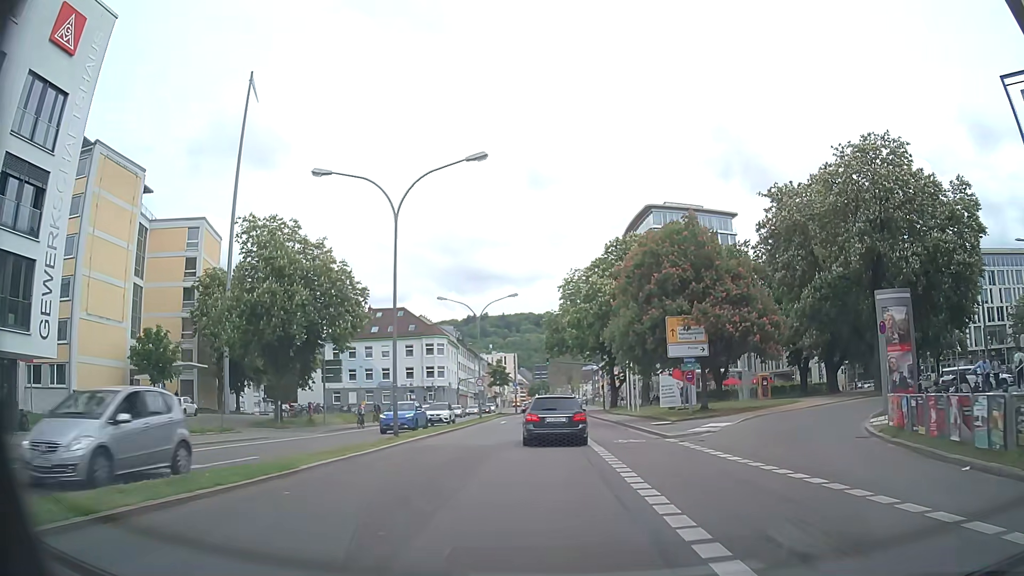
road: primary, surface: asphalt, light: Day
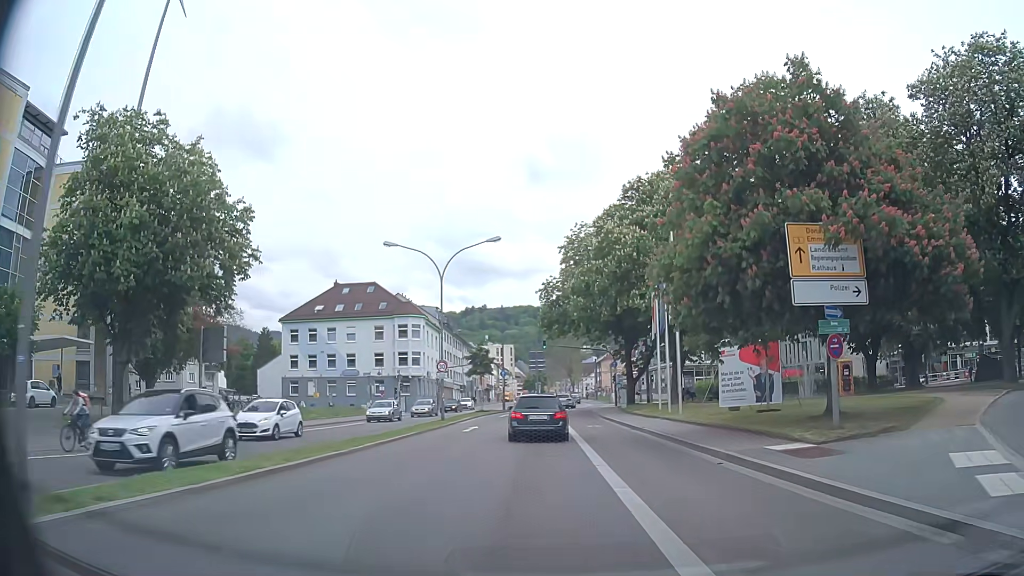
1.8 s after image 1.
(0.0, +17.6) m; 0°
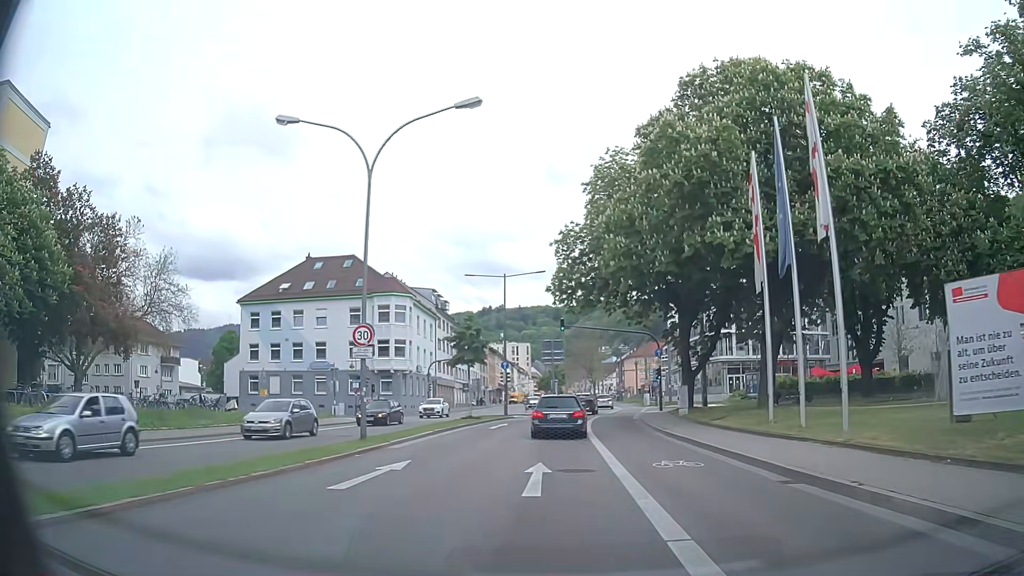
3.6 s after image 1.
(-0.2, +17.8) m; -1°
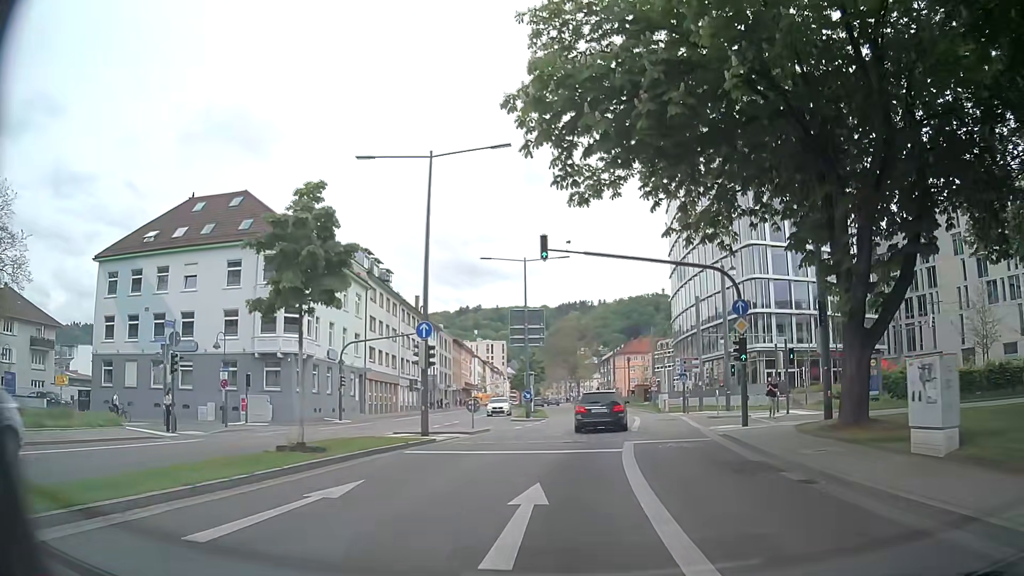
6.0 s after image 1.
(-0.1, +24.1) m; +1°
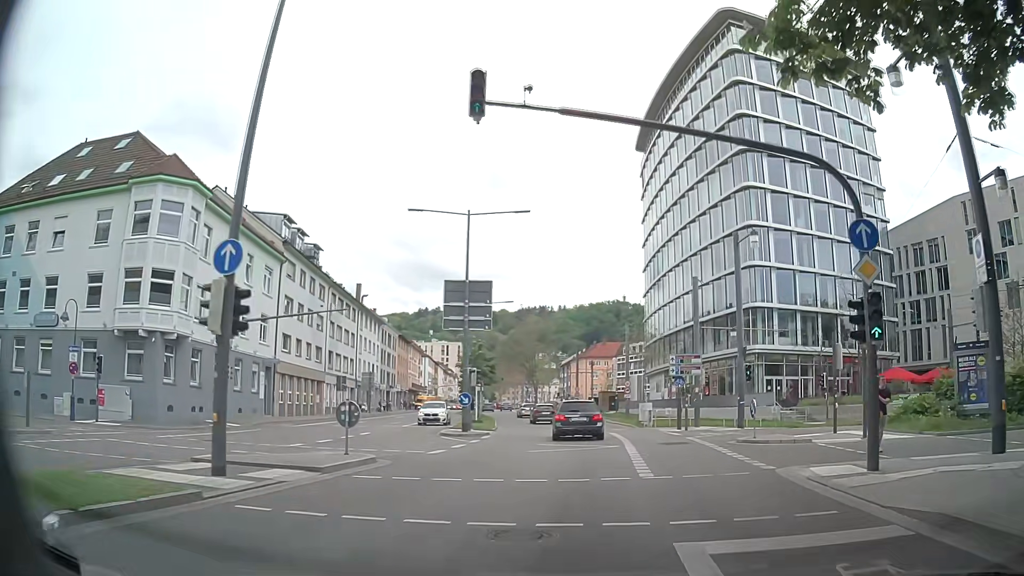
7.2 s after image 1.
(+0.3, +12.0) m; +4°
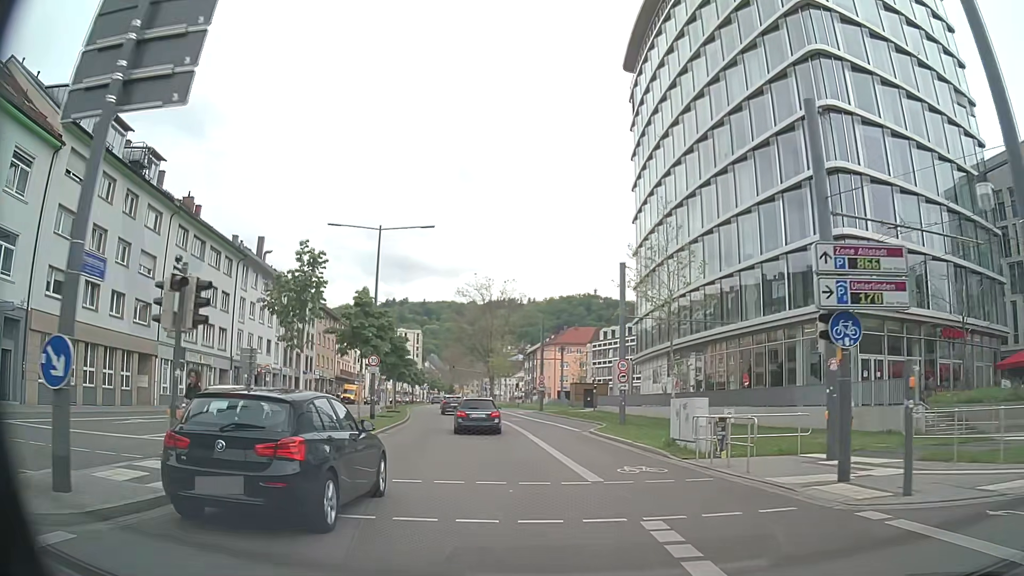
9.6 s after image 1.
(+1.1, +23.7) m; +2°
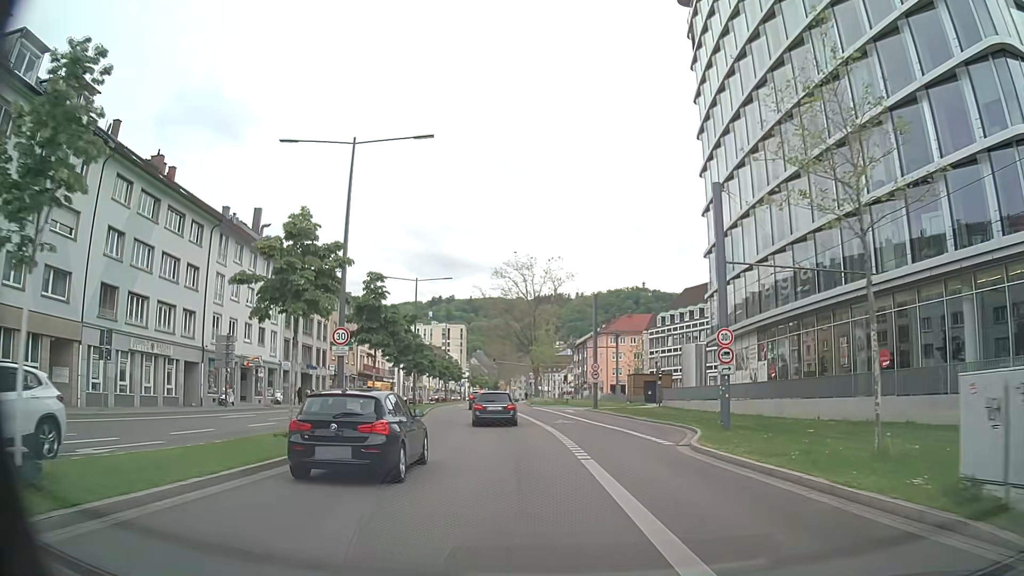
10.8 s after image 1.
(-0.4, +12.3) m; -4°
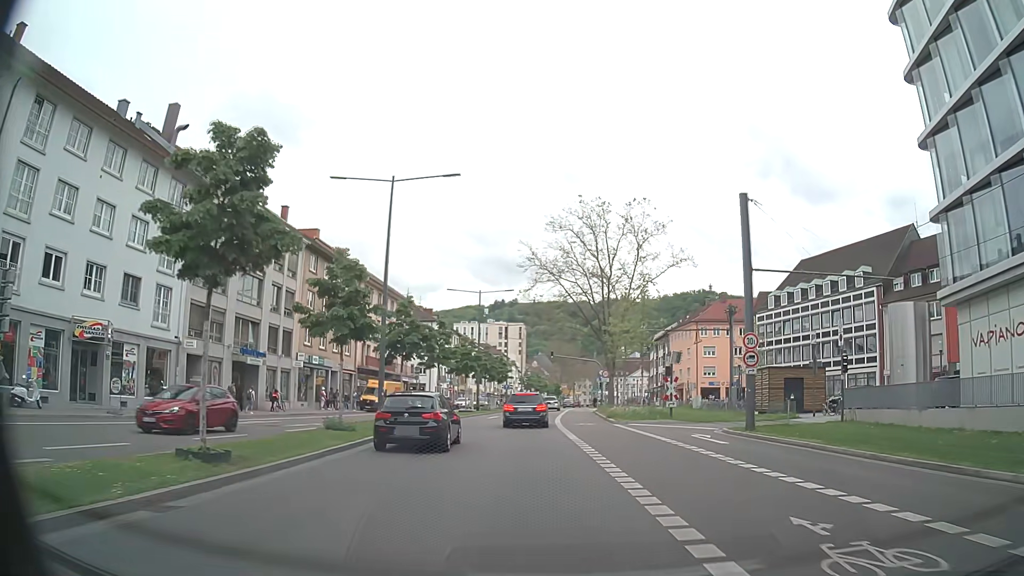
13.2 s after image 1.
(-1.7, +26.3) m; -6°
(0, +10) (0, +20) (-1, +30) (0, +40) (0, +50) (+1, +60) (+1, +70) (+2, +80) (+2, +90) (+3, +100) m
